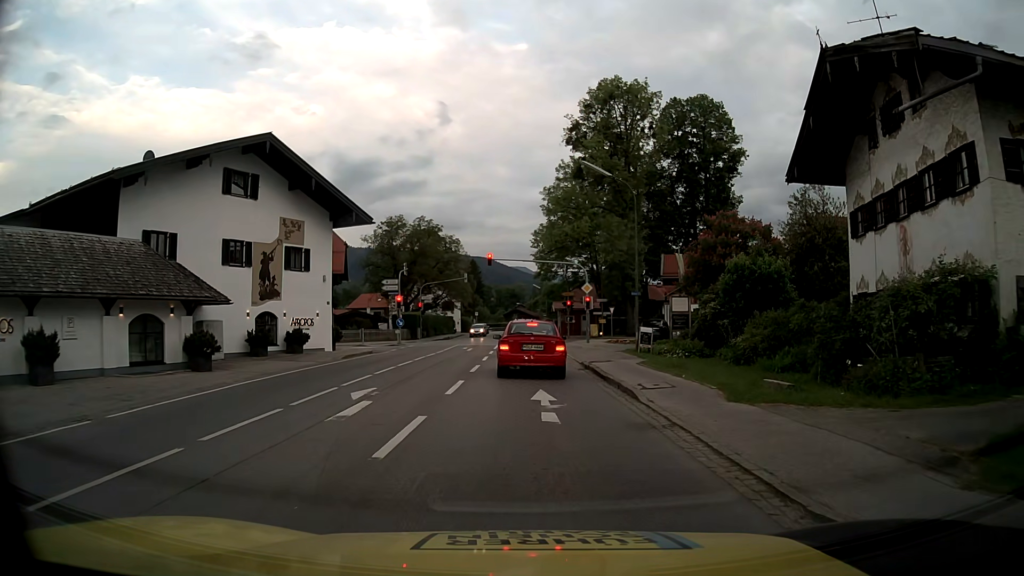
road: primary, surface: asphalt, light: Day
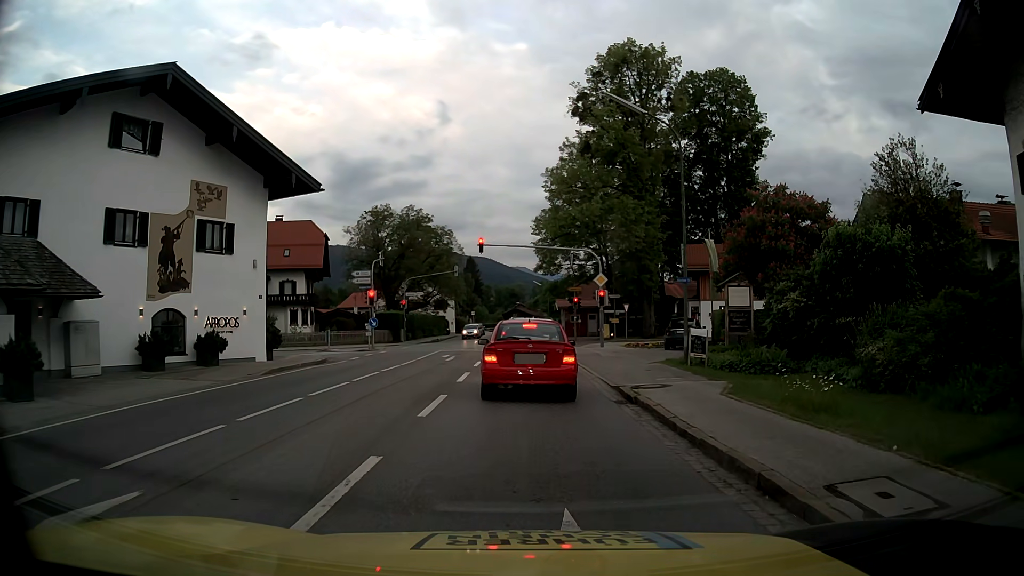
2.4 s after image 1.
(+0.1, +8.7) m; 0°
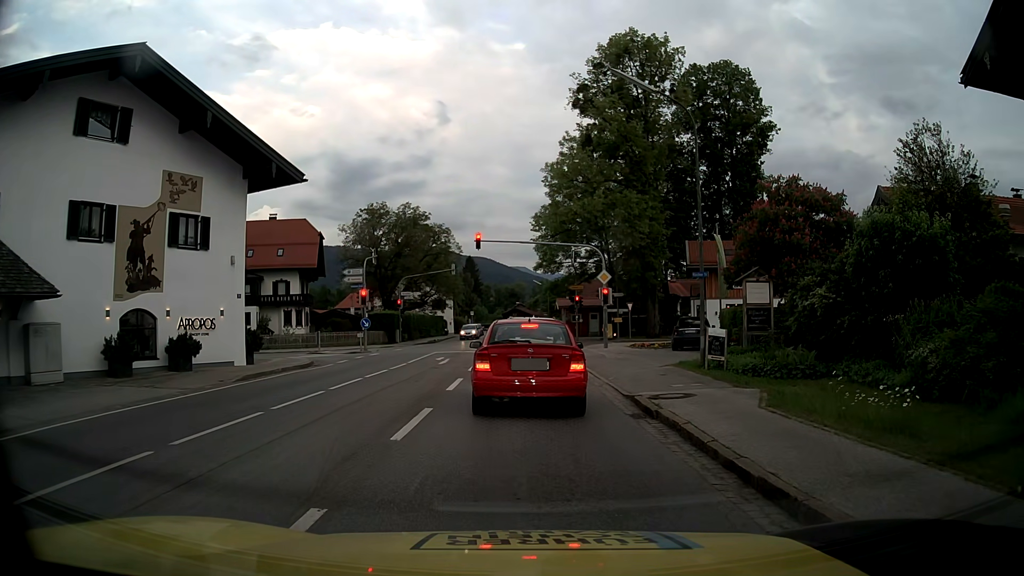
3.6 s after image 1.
(0.0, +1.9) m; 0°
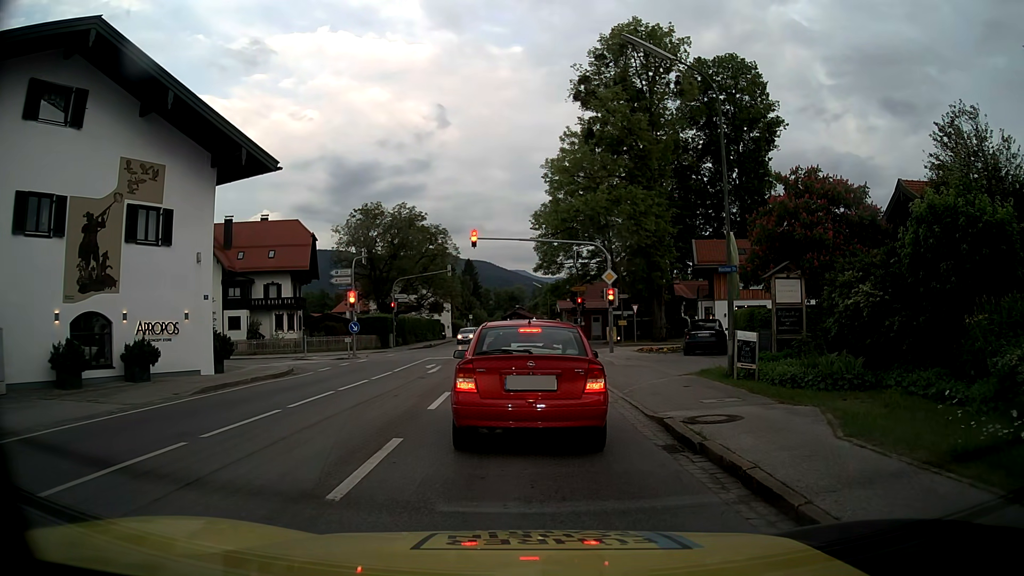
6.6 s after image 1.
(0.0, +2.5) m; 0°
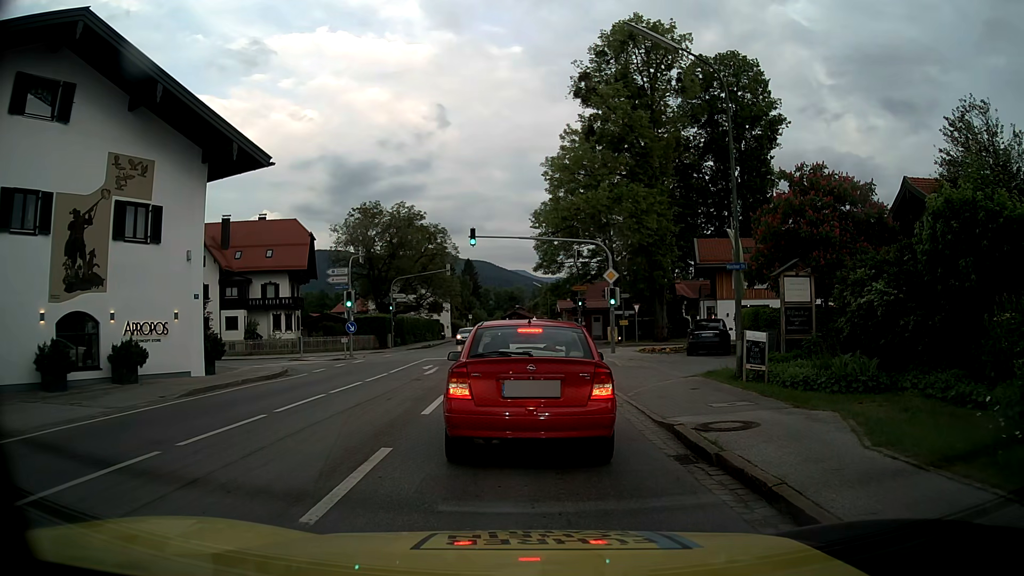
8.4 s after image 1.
(0.0, +0.7) m; 0°
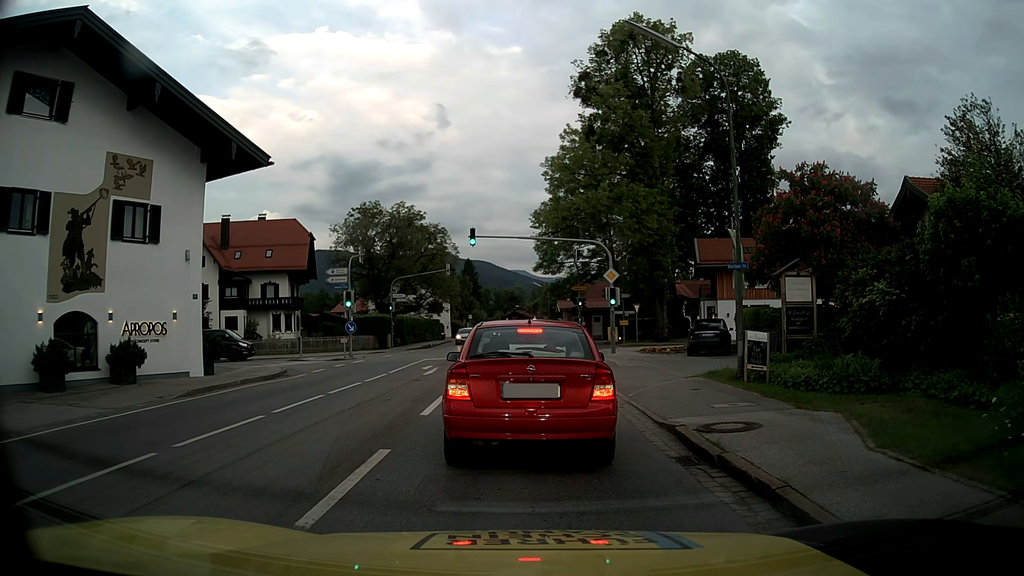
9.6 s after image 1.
(0.0, +0.1) m; 0°
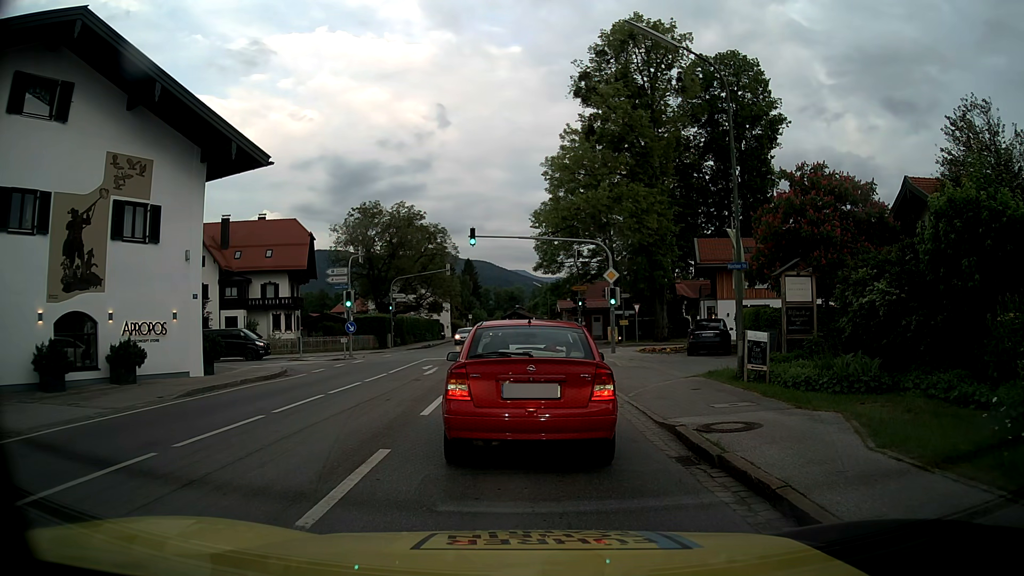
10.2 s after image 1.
(0.0, 0.0) m; 0°
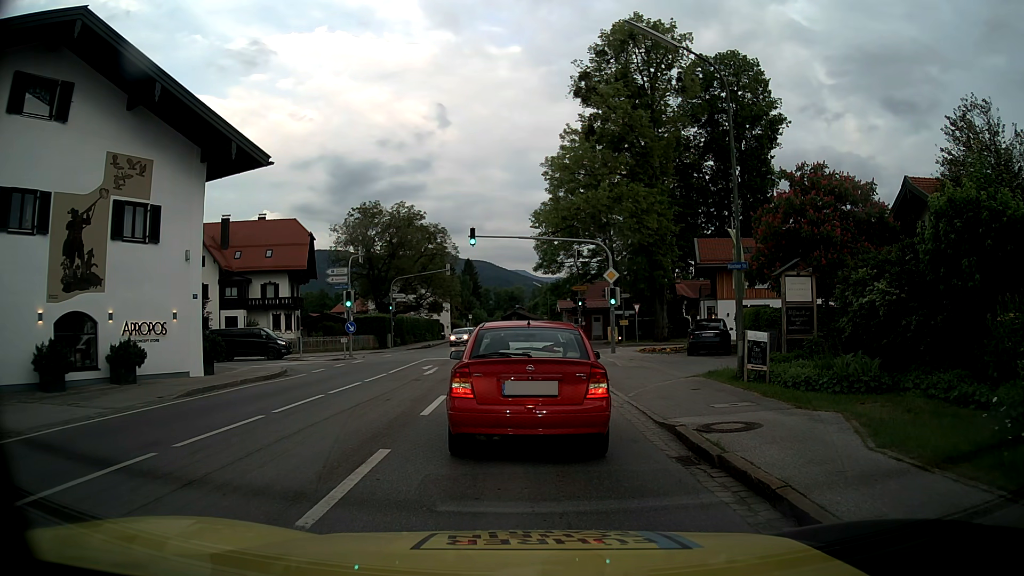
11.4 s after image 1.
(0.0, 0.0) m; 0°
(0, +10) (0, +20) (0, +30) (0, +40) (-1, +50) (-1, +60) (-1, +70) (-2, +80) (-2, +90) (-2, +100) m
